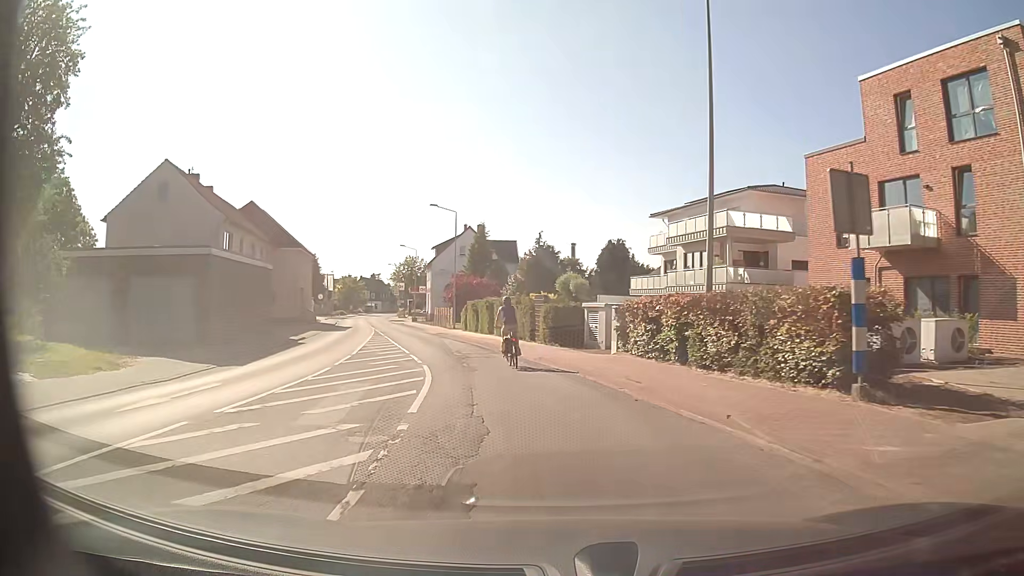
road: secondary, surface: asphalt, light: Day
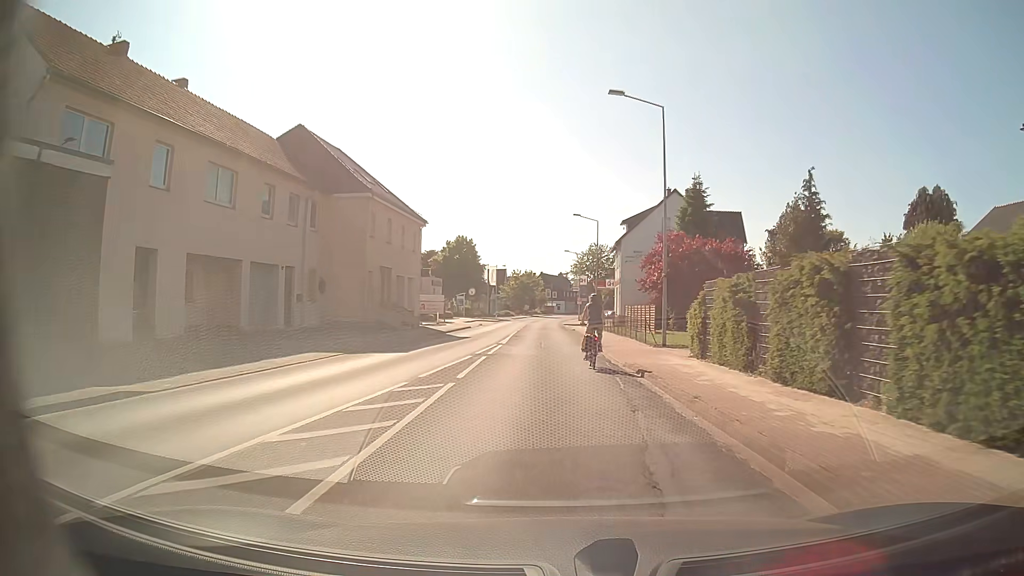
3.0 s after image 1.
(-4.7, +28.1) m; -17°
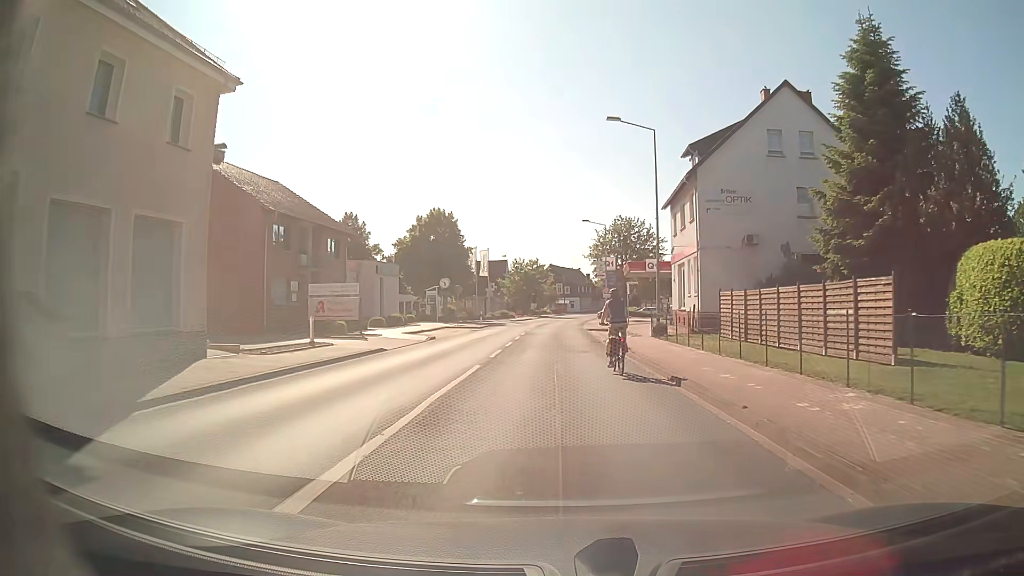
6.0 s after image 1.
(-0.5, +29.5) m; -1°
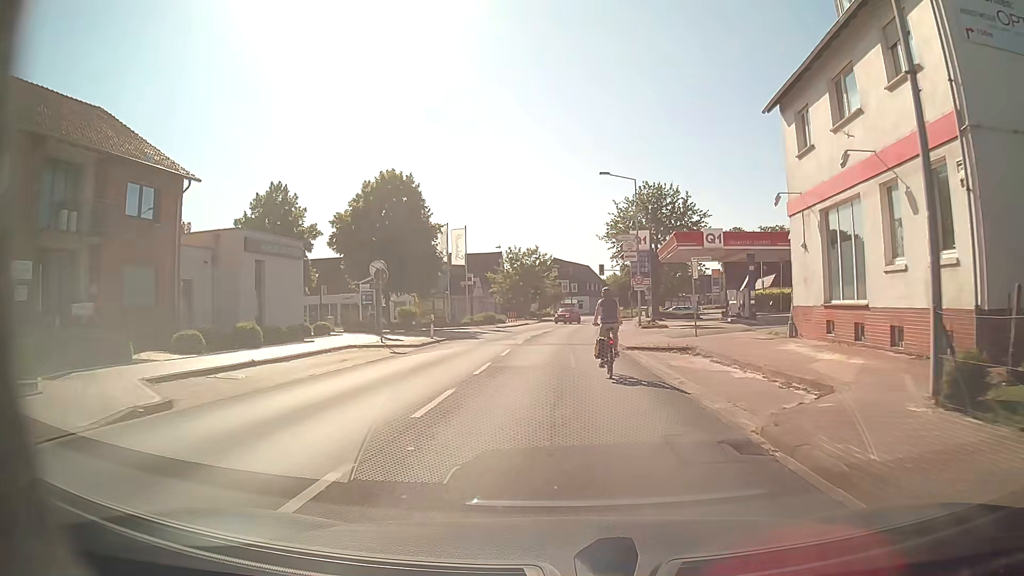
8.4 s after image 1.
(+0.1, +22.5) m; 0°
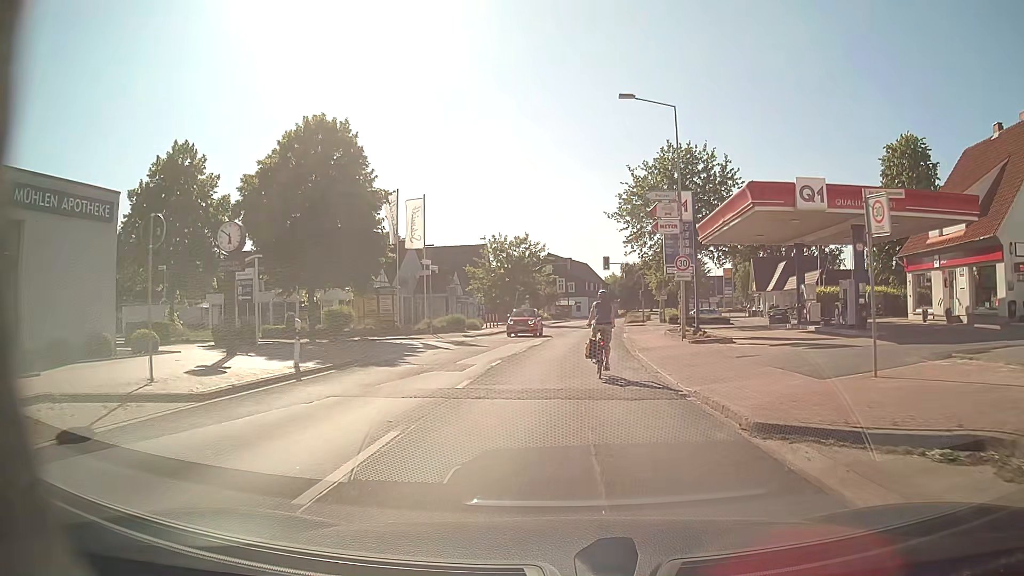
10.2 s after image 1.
(+0.1, +15.9) m; 0°
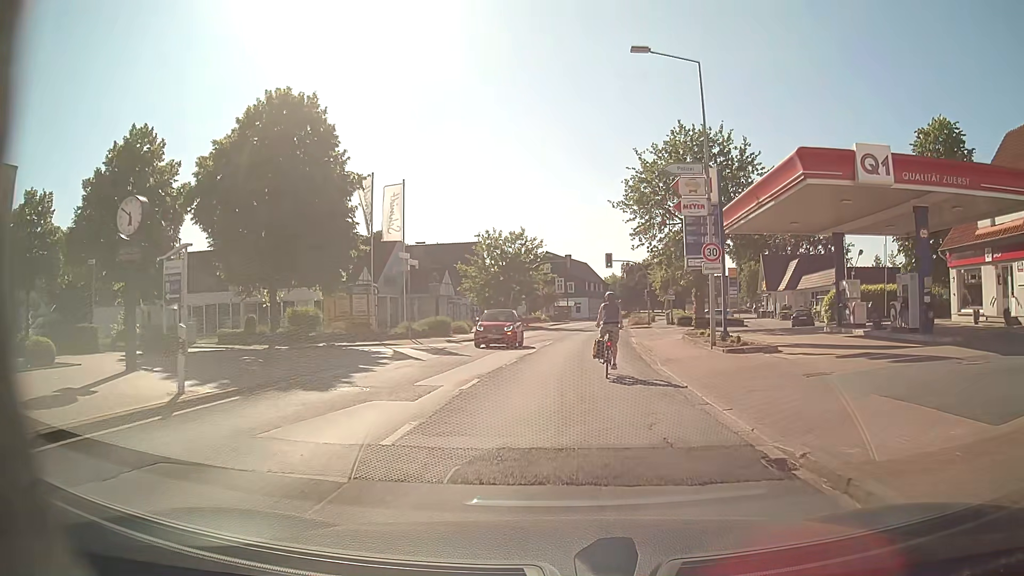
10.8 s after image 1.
(+0.1, +5.1) m; +1°
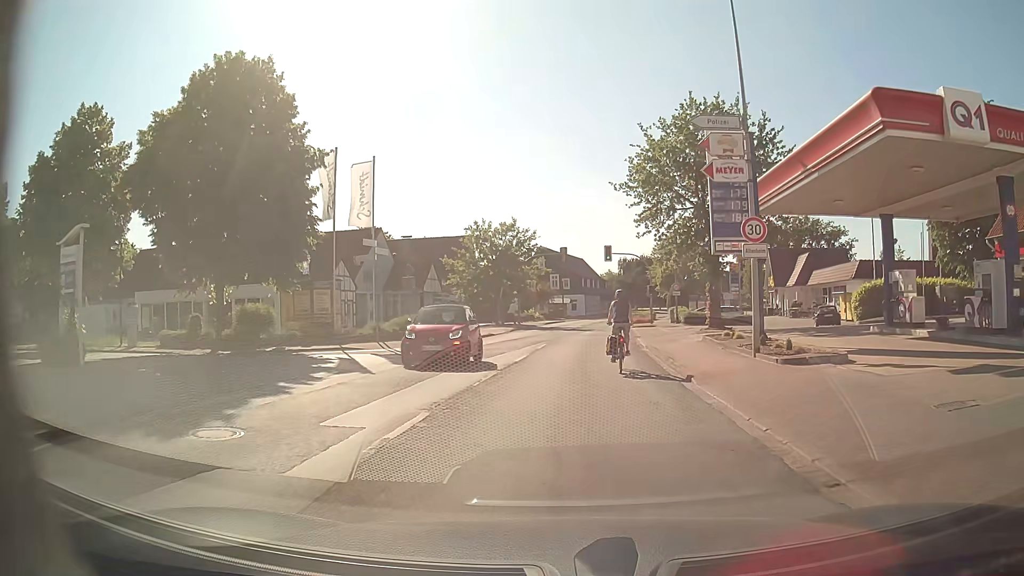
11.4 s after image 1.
(0.0, +5.1) m; +1°
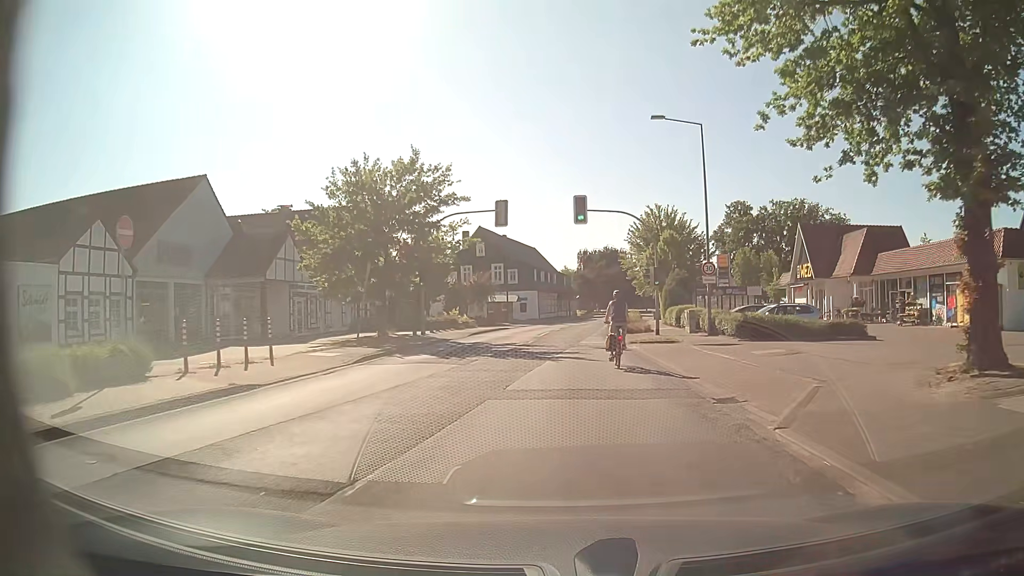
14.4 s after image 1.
(+0.7, +25.5) m; +4°
